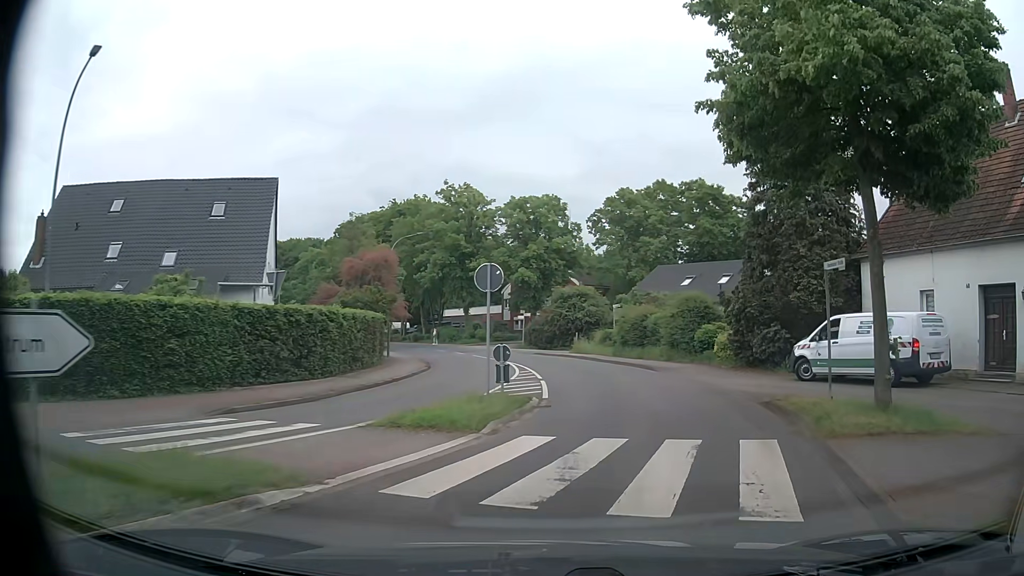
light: Day
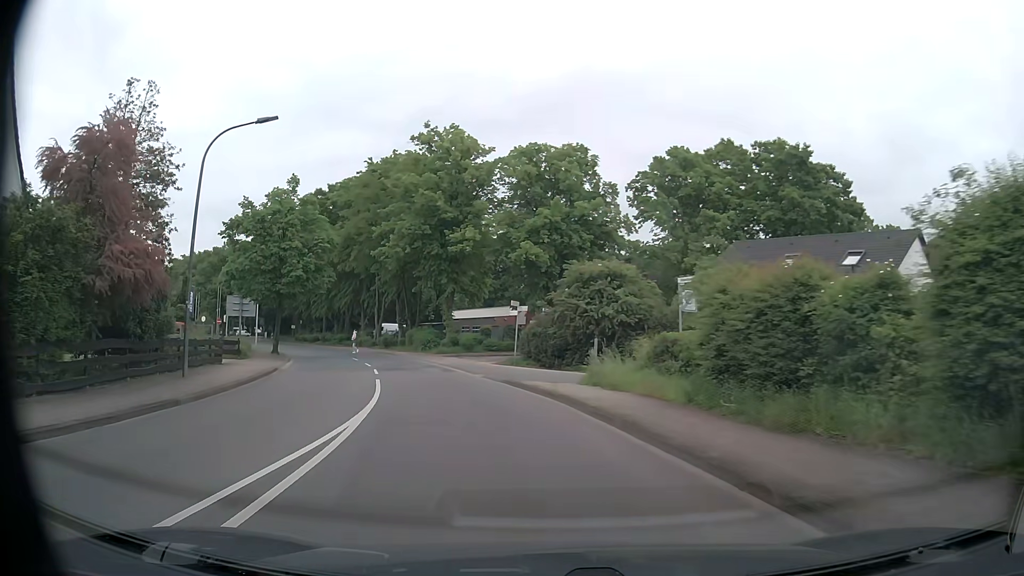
(+1.9, +24.9) m; -3°
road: tertiary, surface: asphalt
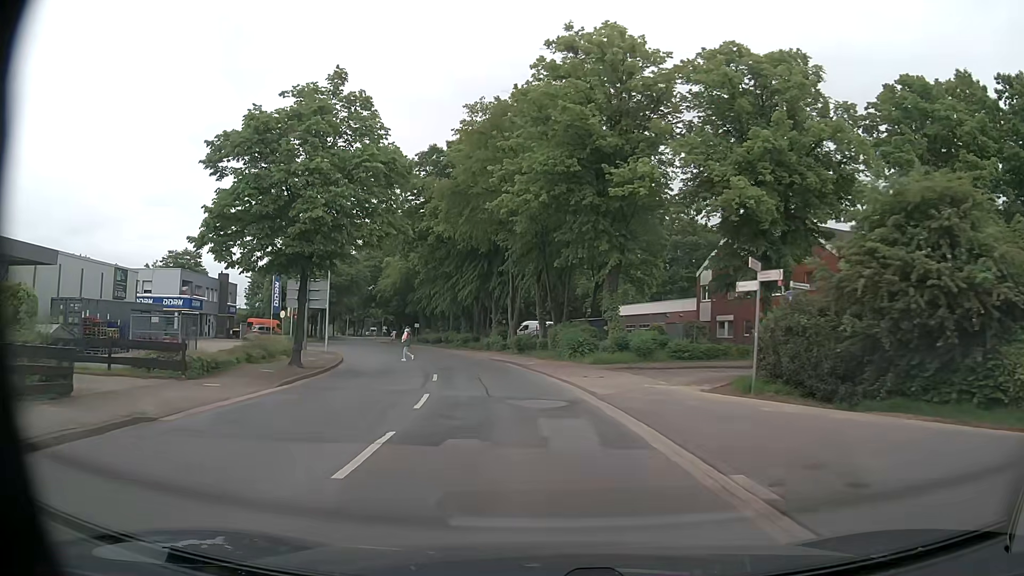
(-2.6, +19.1) m; -13°
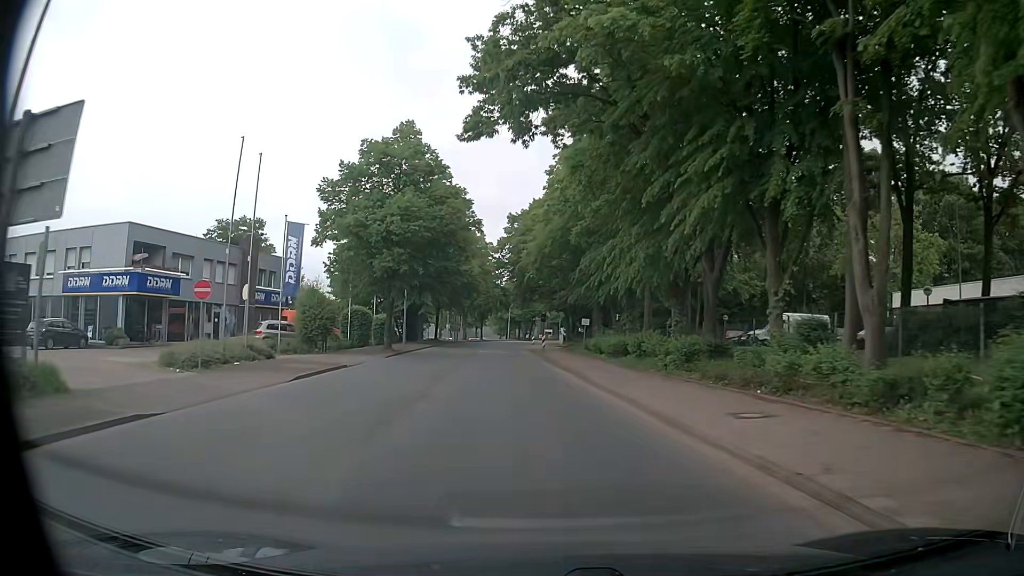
(-5.2, +36.2) m; -16°
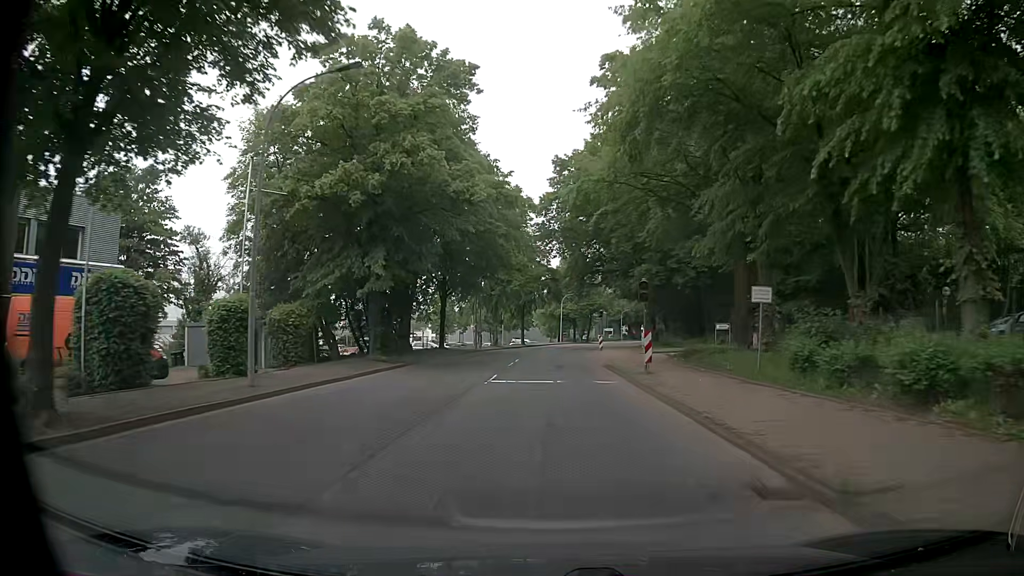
(-1.8, +31.1) m; -5°
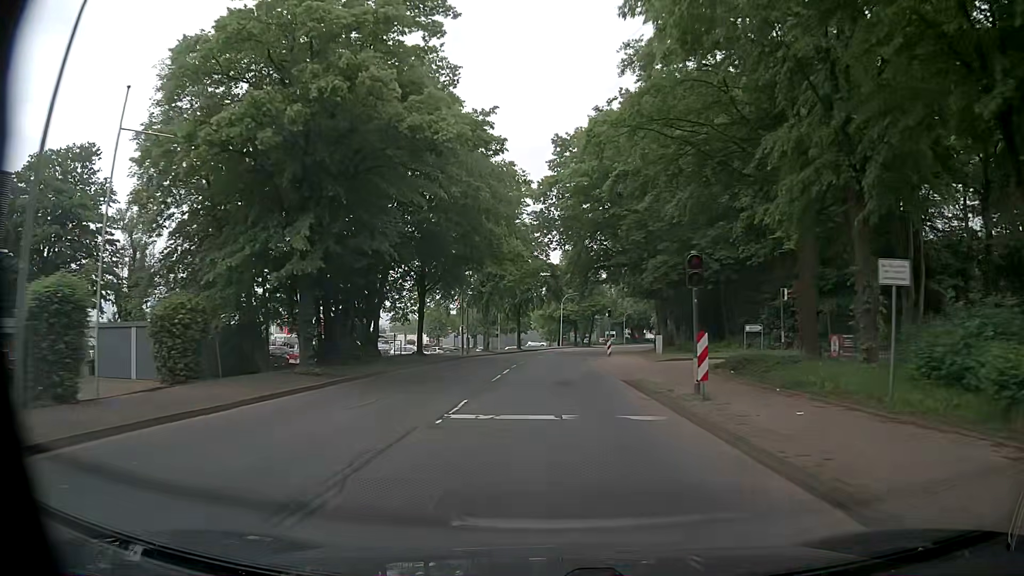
(0.0, +7.9) m; +1°
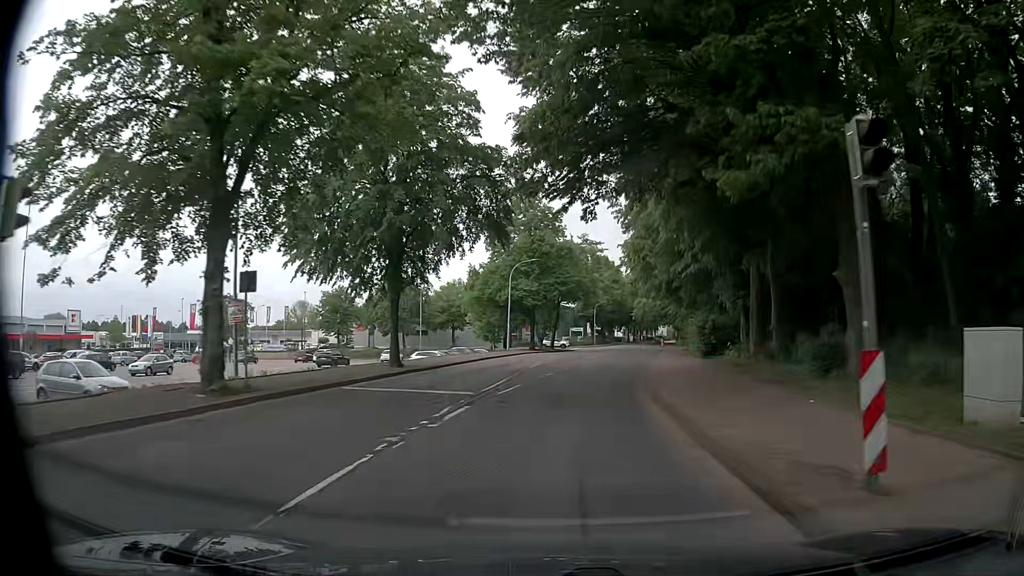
(+0.6, +39.9) m; +3°
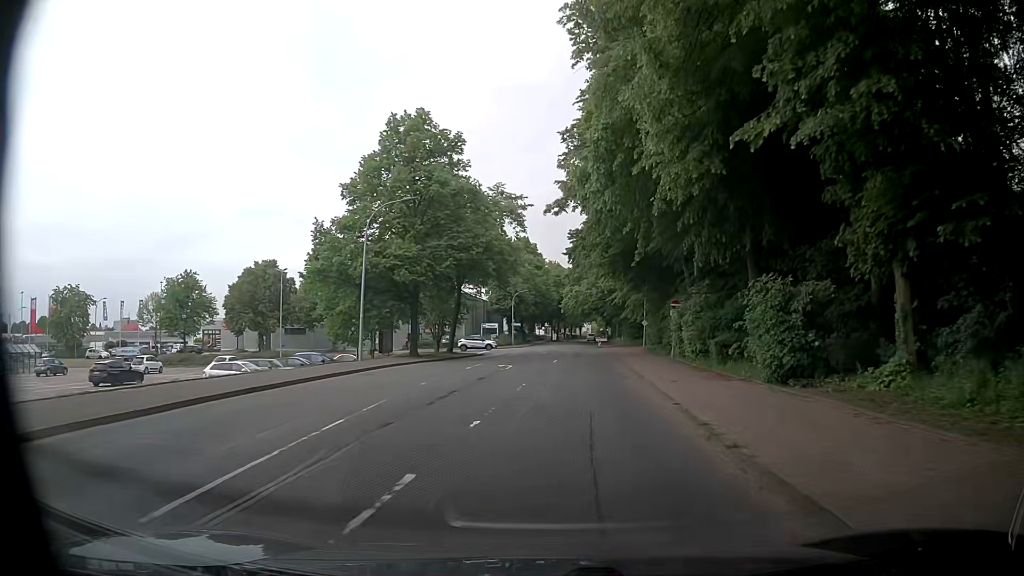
(+1.4, +24.1) m; +7°
(0, +10) (+1, +20) (+1, +30) (+2, +40) (+2, +50) (+3, +60) (+3, +70) (+4, +80) (+4, +90) (+5, +100) m
